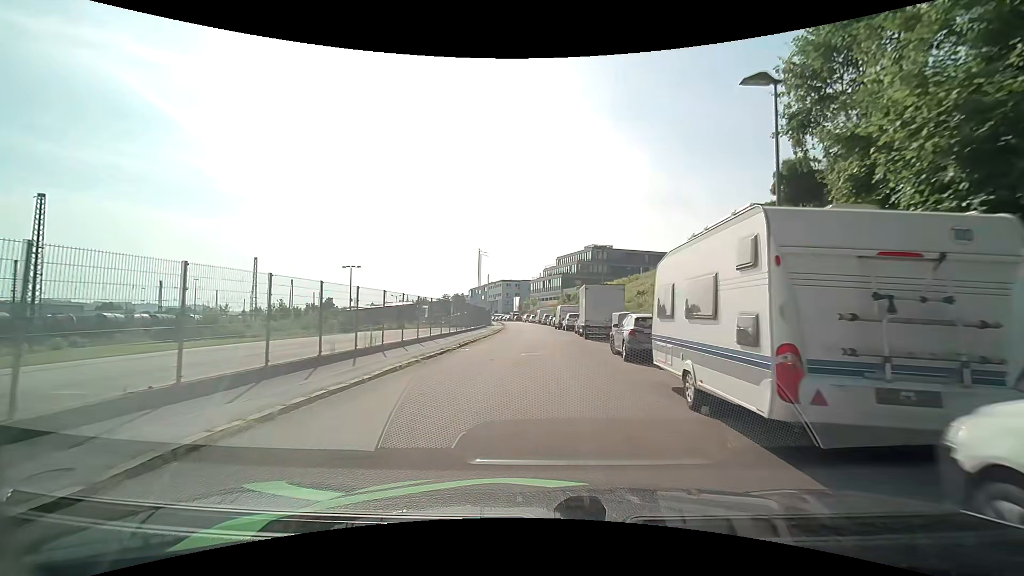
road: residential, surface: asphalt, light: Day
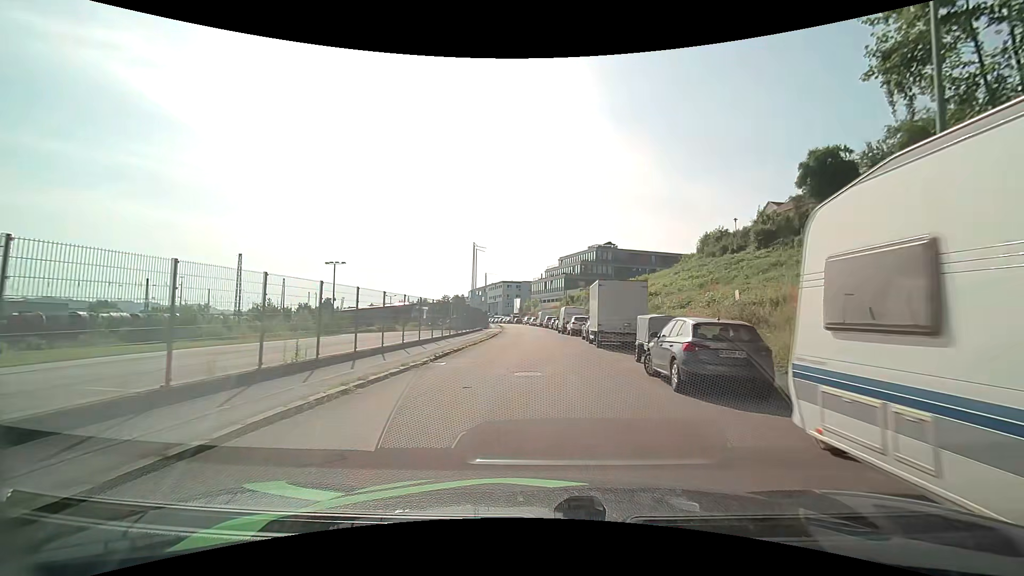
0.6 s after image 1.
(0.0, +5.4) m; 0°
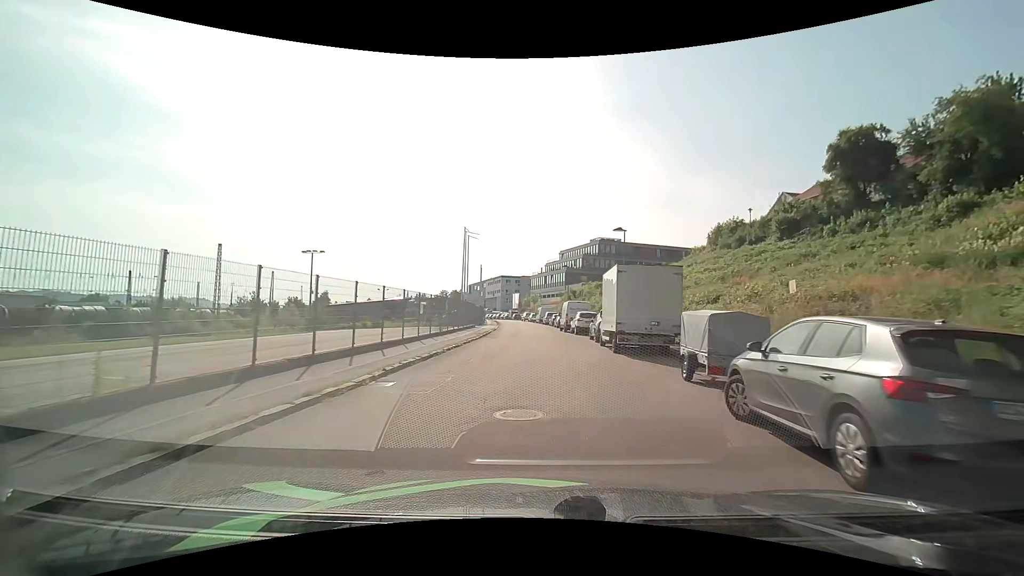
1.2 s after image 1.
(0.0, +5.4) m; -1°
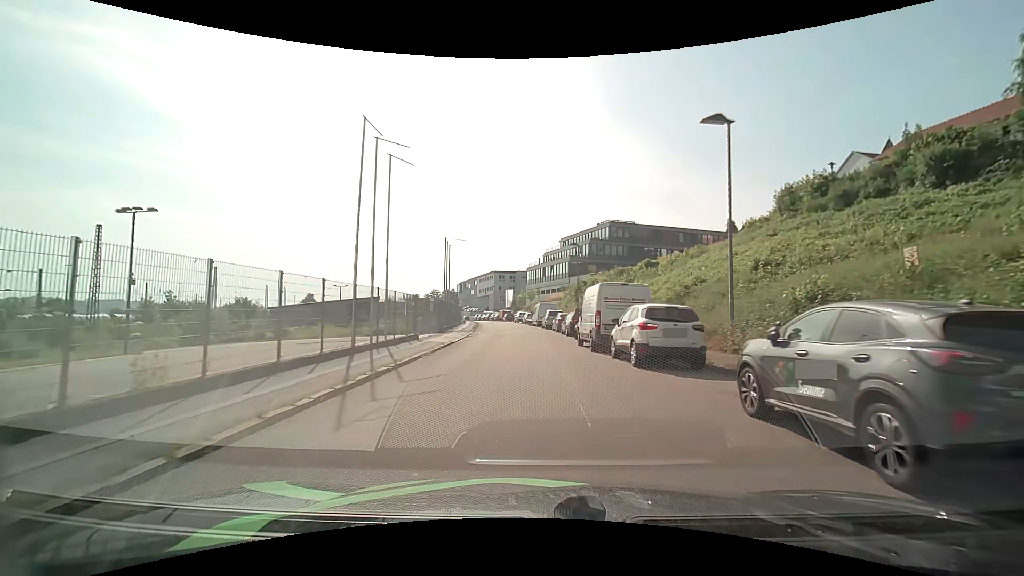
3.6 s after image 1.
(+0.3, +21.8) m; +1°
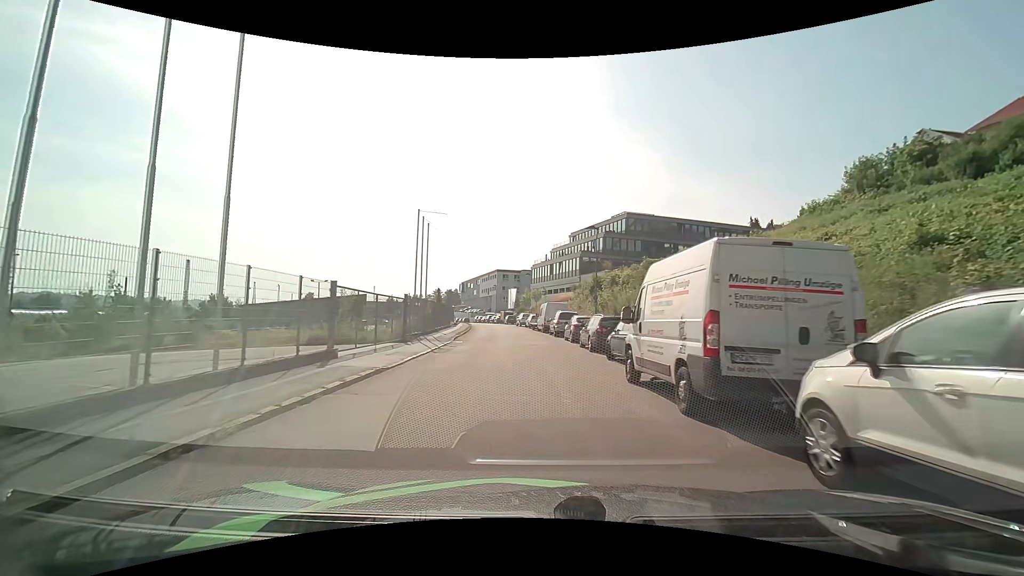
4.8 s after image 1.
(-0.1, +11.0) m; -1°
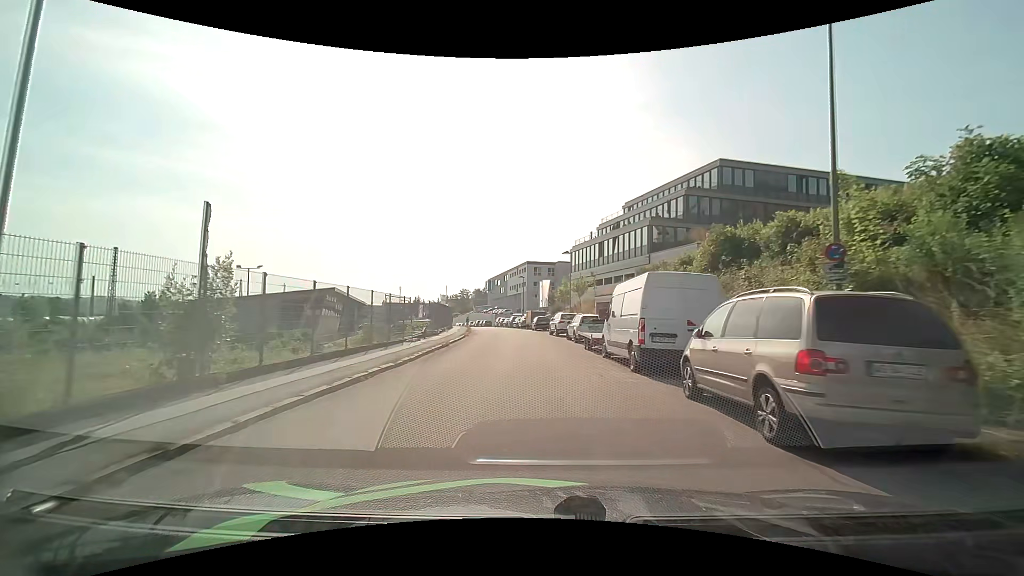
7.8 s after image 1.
(-0.9, +27.6) m; -4°
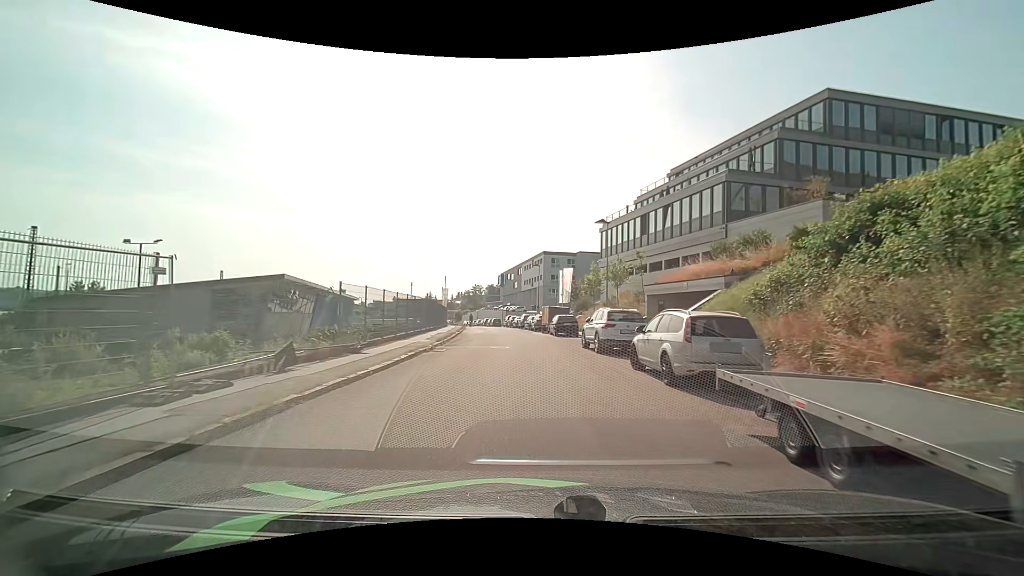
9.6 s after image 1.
(-0.1, +16.1) m; -1°
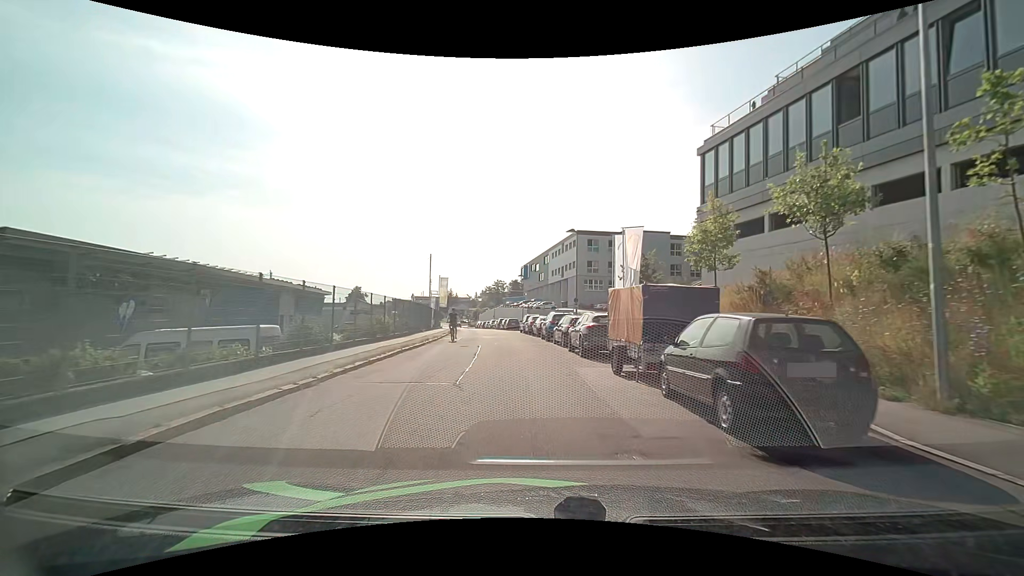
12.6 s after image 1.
(-0.8, +26.5) m; -3°
(0, +10) (-1, +20) (-2, +30) (-3, +40) (-4, +50) (-6, +60) (-7, +70) (-9, +79) (-11, +89) (-13, +99) m
